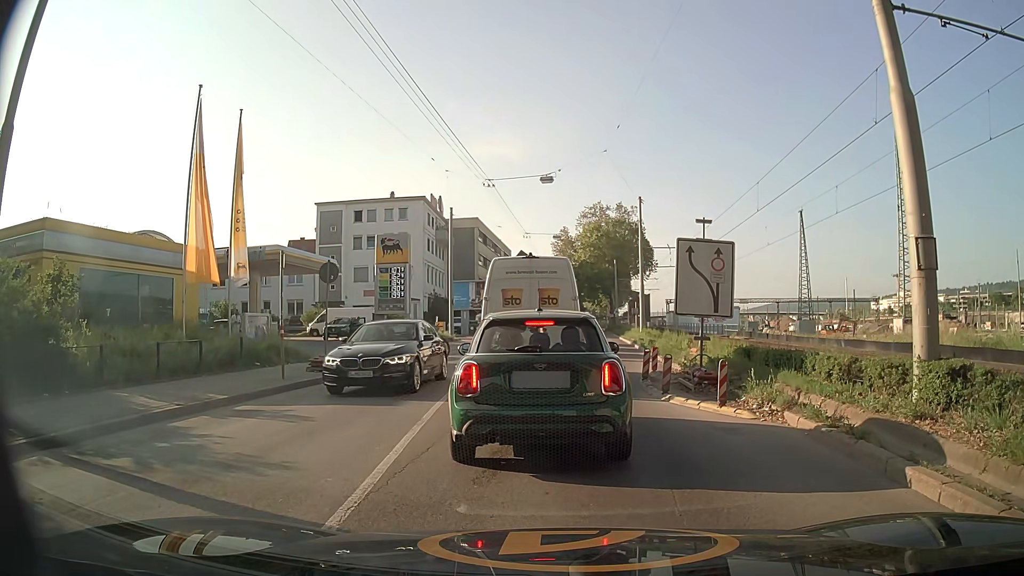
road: secondary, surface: asphalt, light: Day
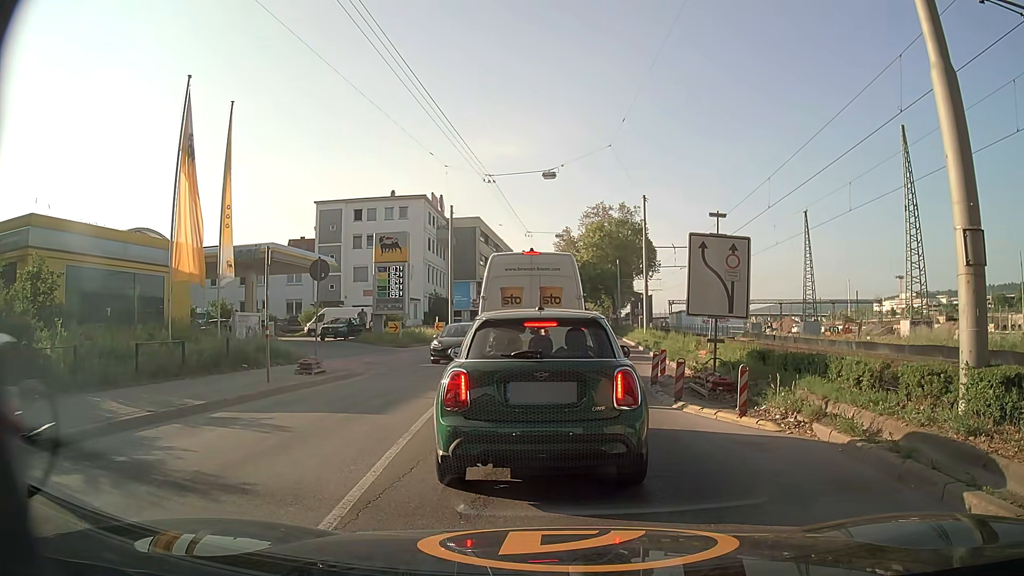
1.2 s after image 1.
(0.0, +0.9) m; 0°
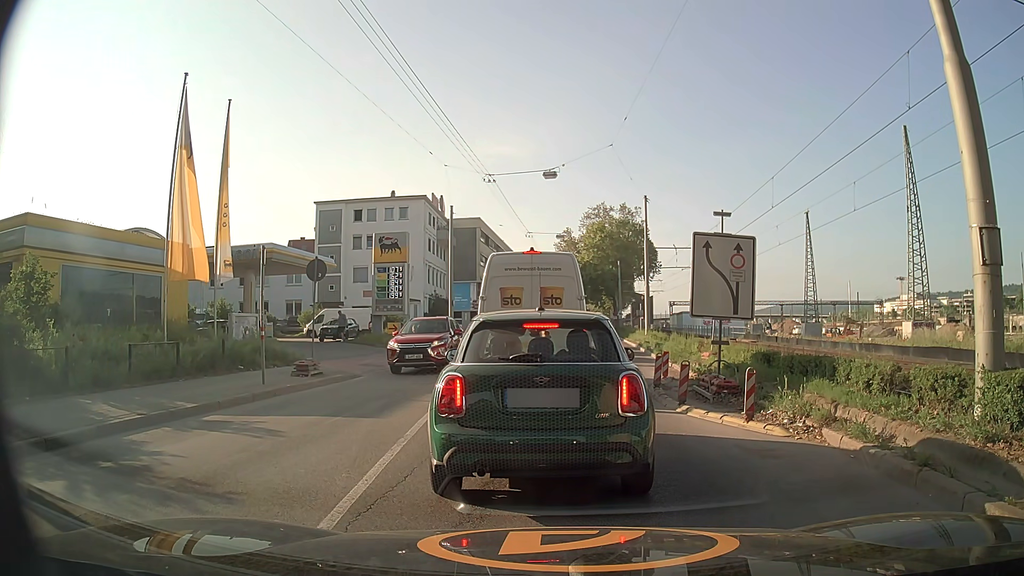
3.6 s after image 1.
(0.0, +0.4) m; 0°
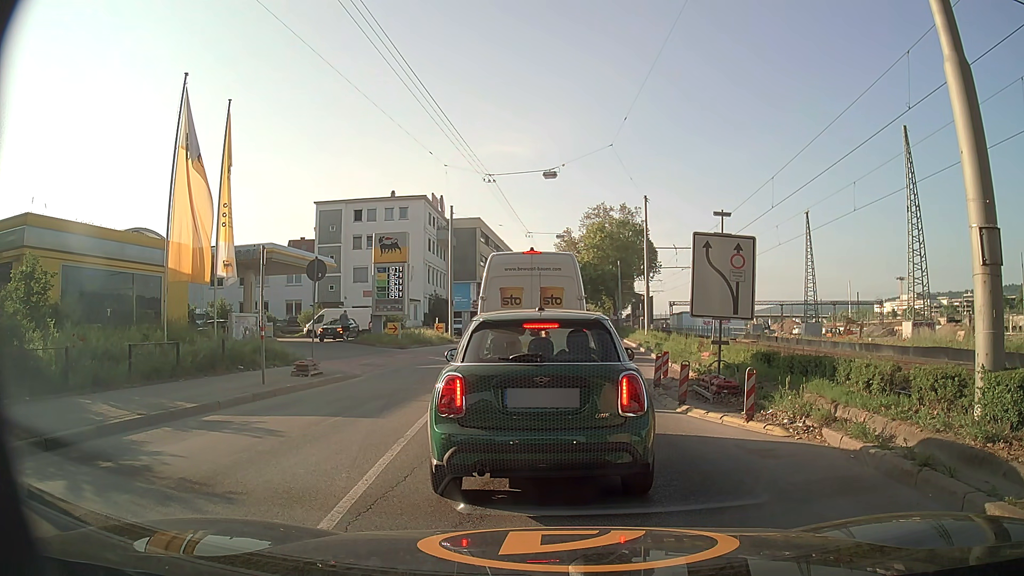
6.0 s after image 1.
(0.0, 0.0) m; 0°
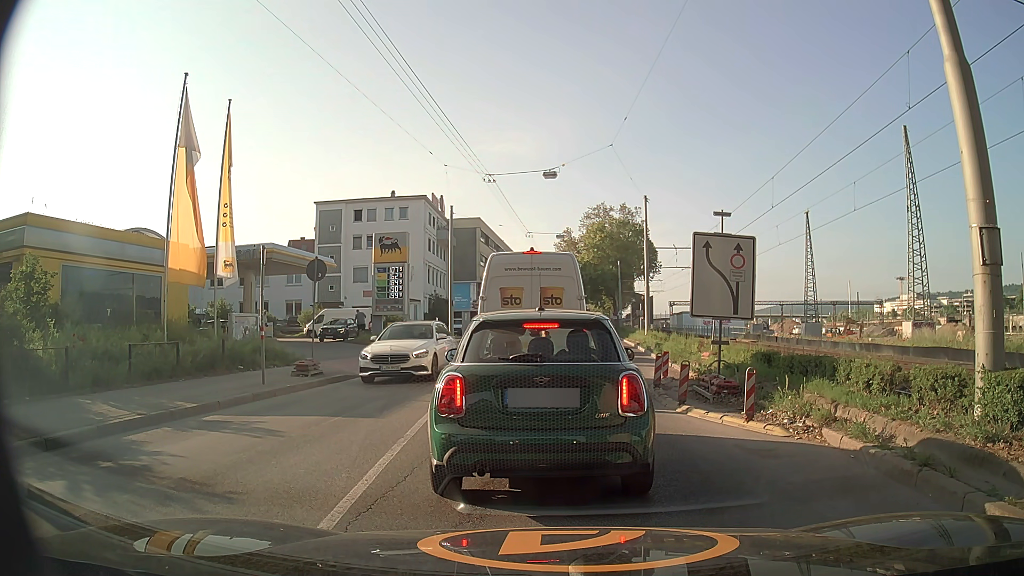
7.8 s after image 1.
(0.0, 0.0) m; 0°
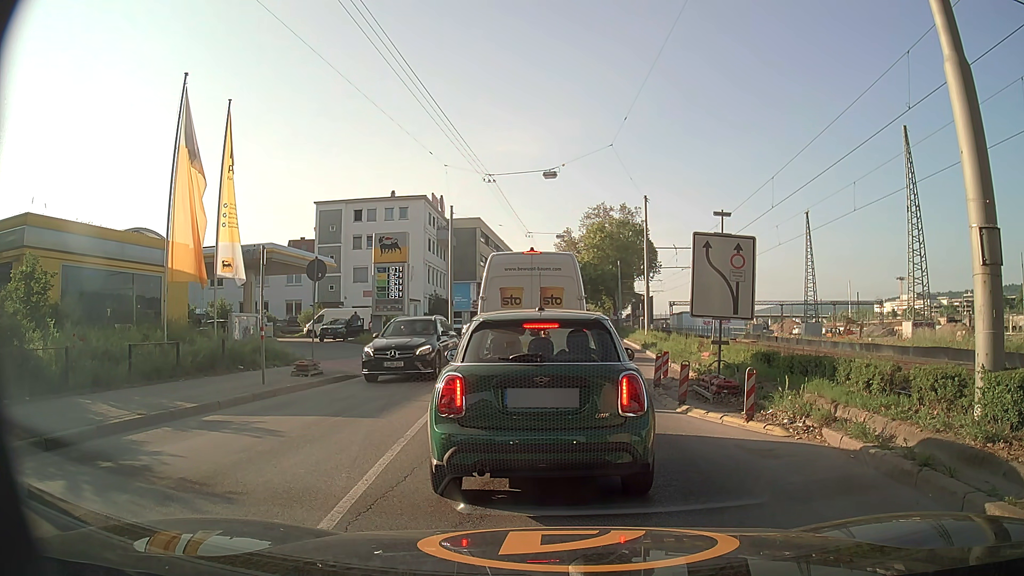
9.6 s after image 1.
(0.0, 0.0) m; 0°
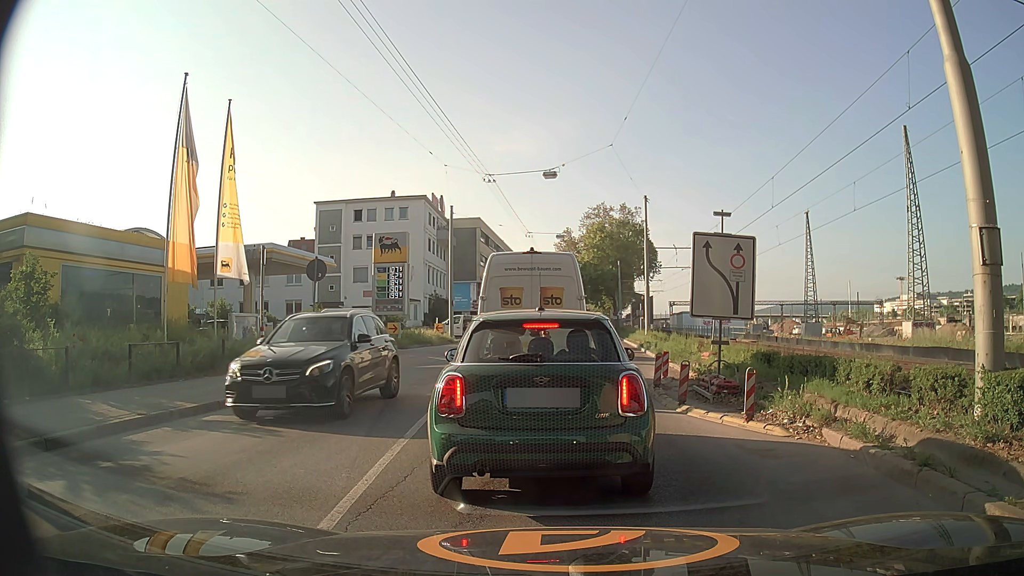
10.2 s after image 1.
(0.0, 0.0) m; 0°
